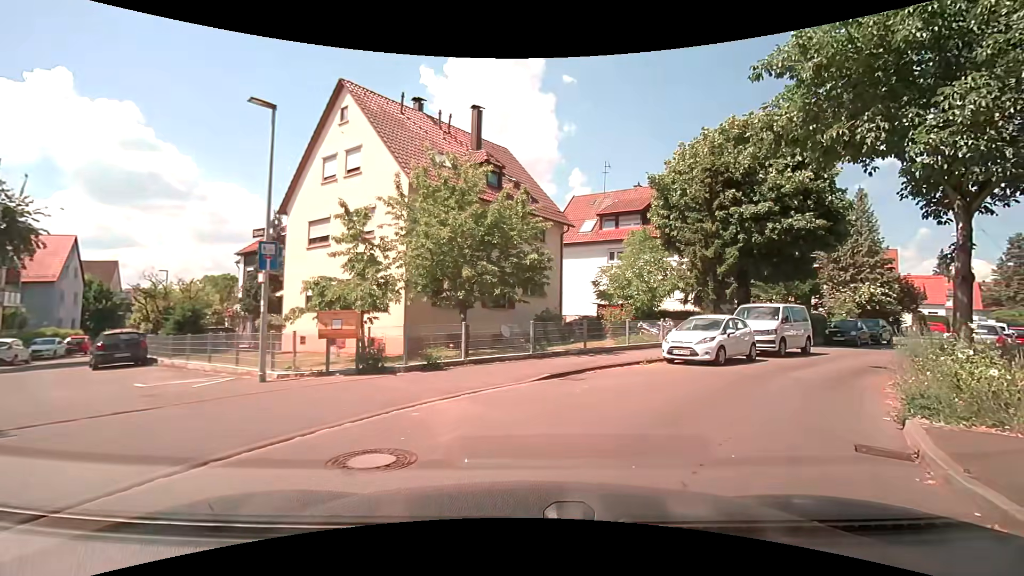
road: residential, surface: asphalt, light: Day
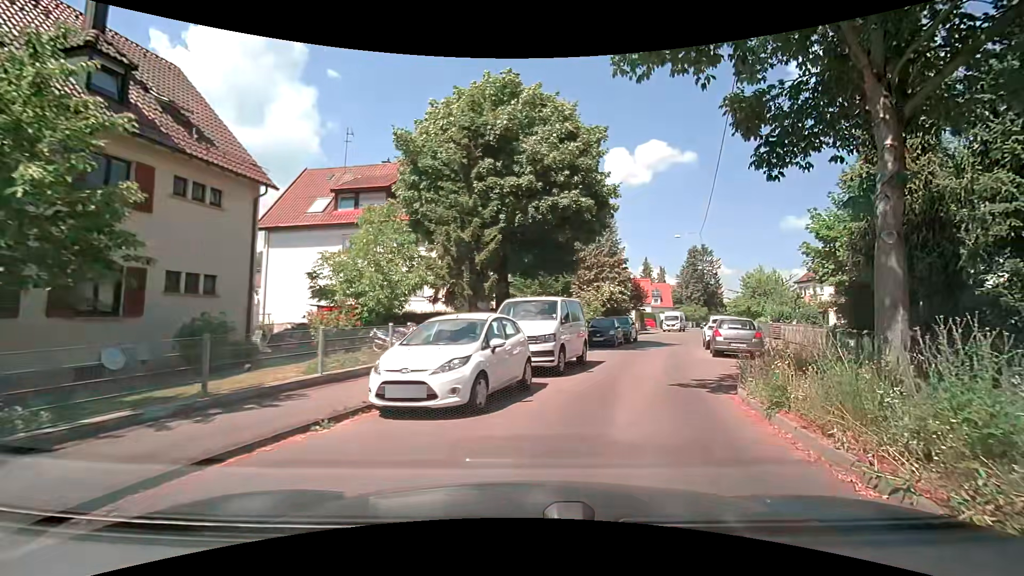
(+1.9, +8.0) m; +25°
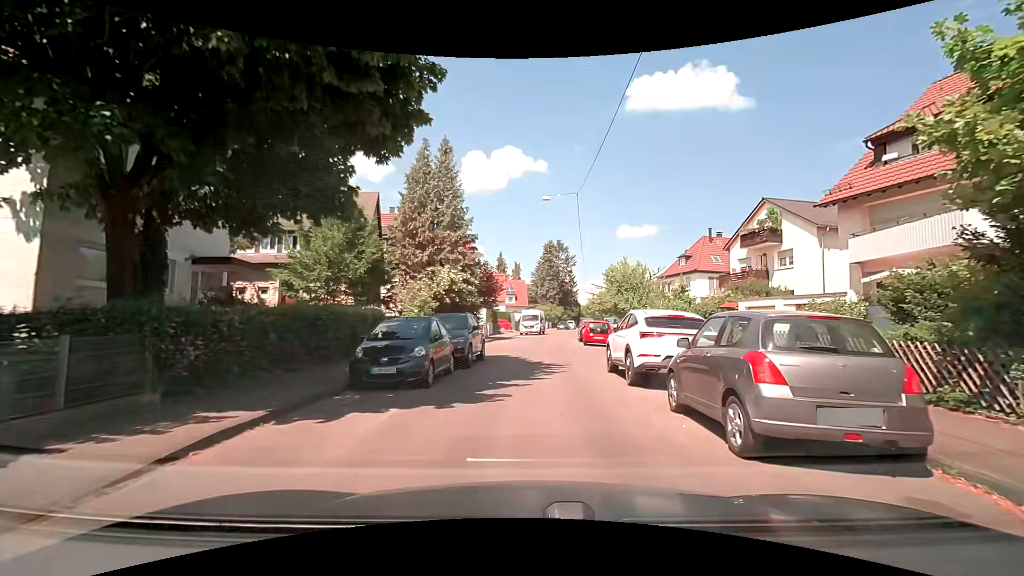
(+3.2, +14.7) m; +18°
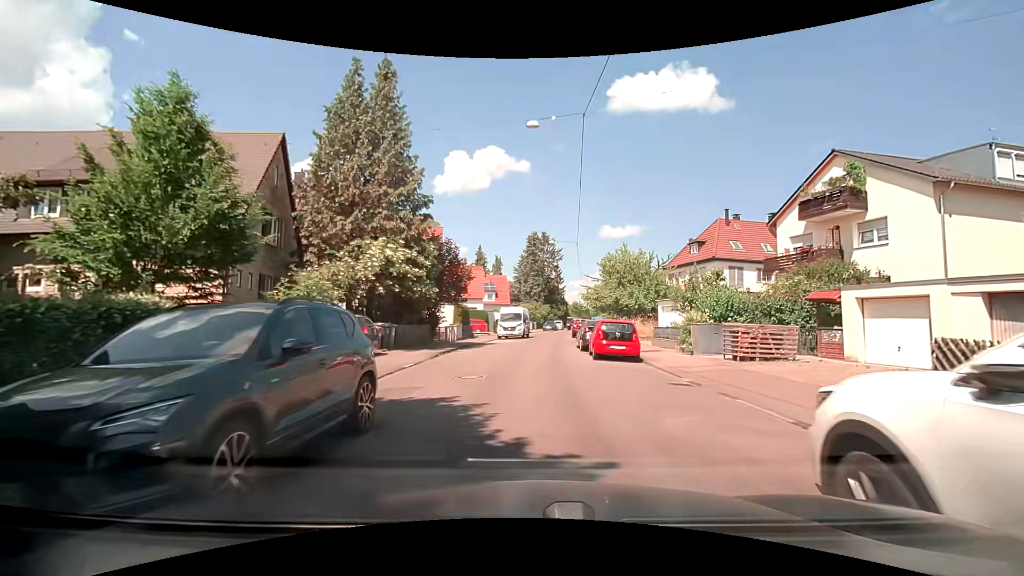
(+0.3, +10.8) m; +4°
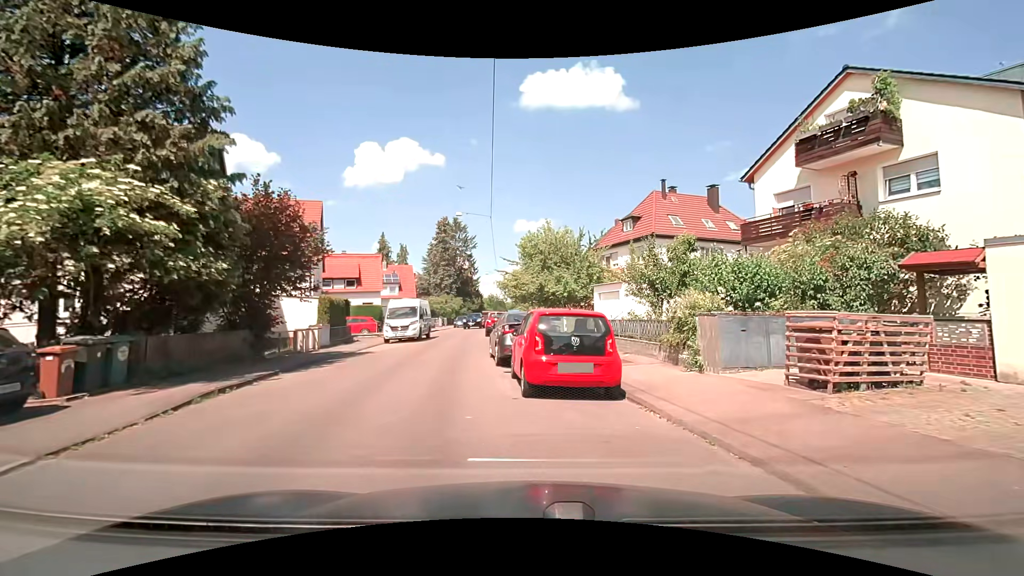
(+0.4, +9.5) m; +8°
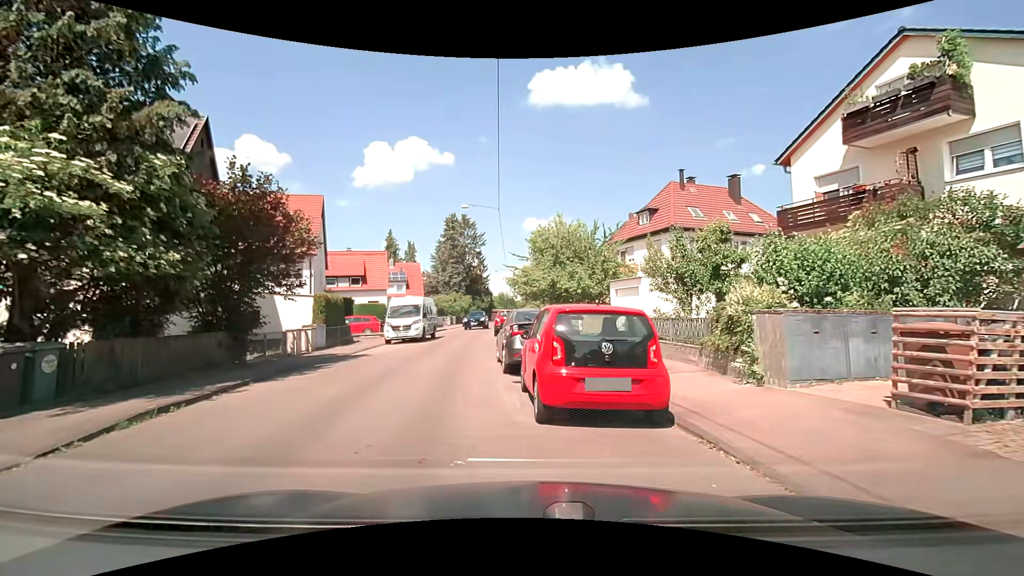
(0.0, +1.9) m; -1°
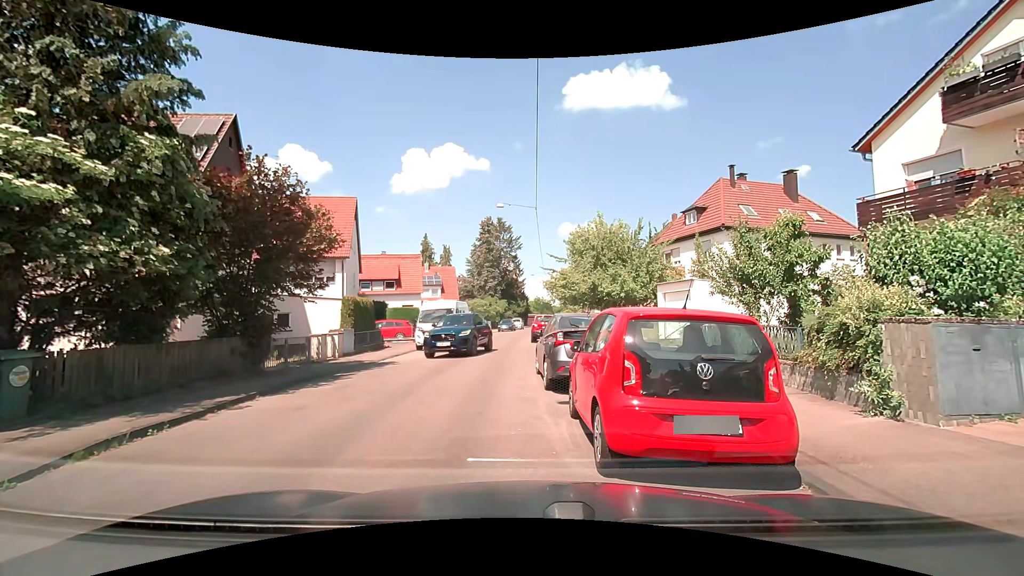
(0.0, +1.7) m; -2°
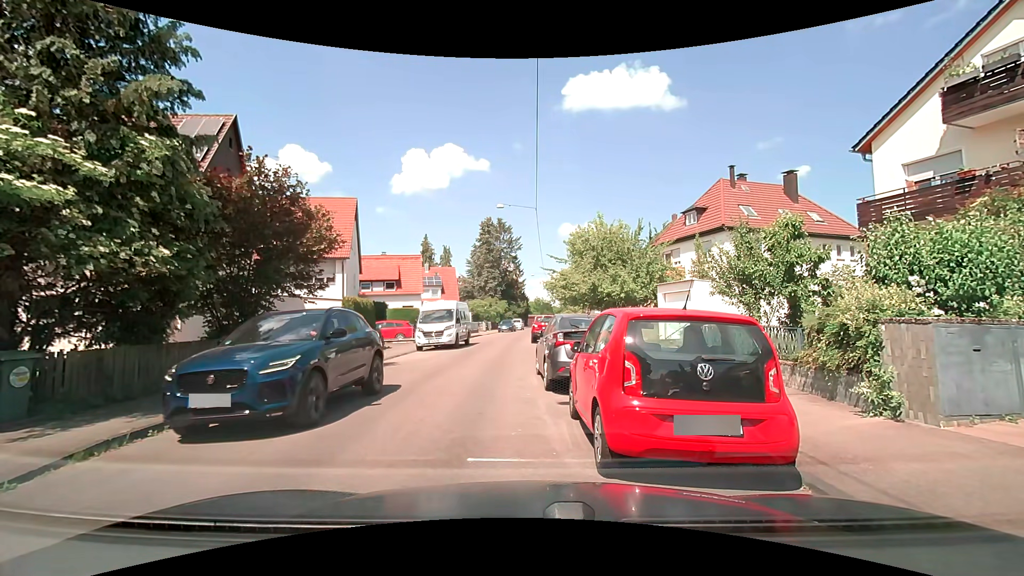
(0.0, 0.0) m; 0°
